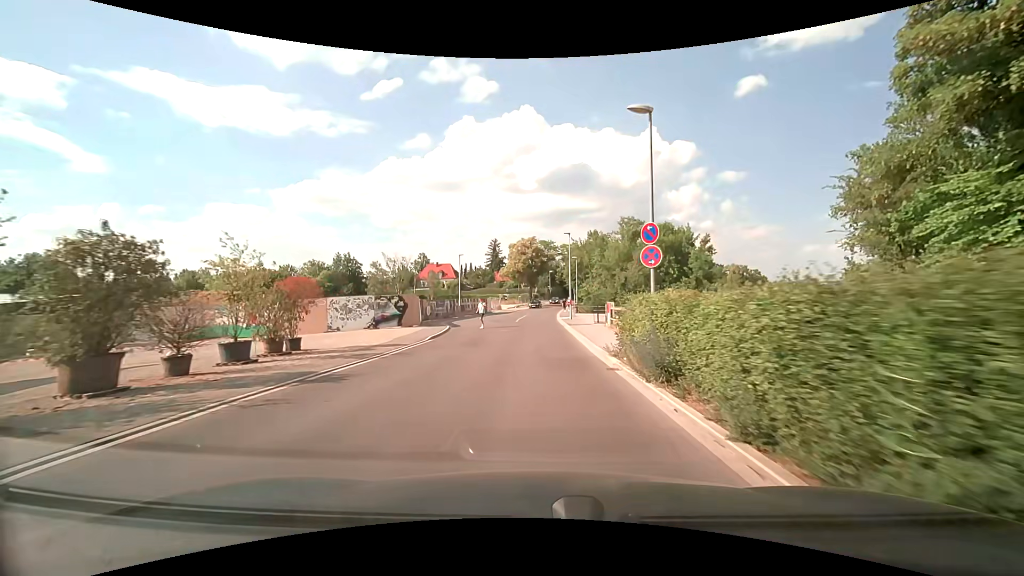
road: residential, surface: asphalt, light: Day
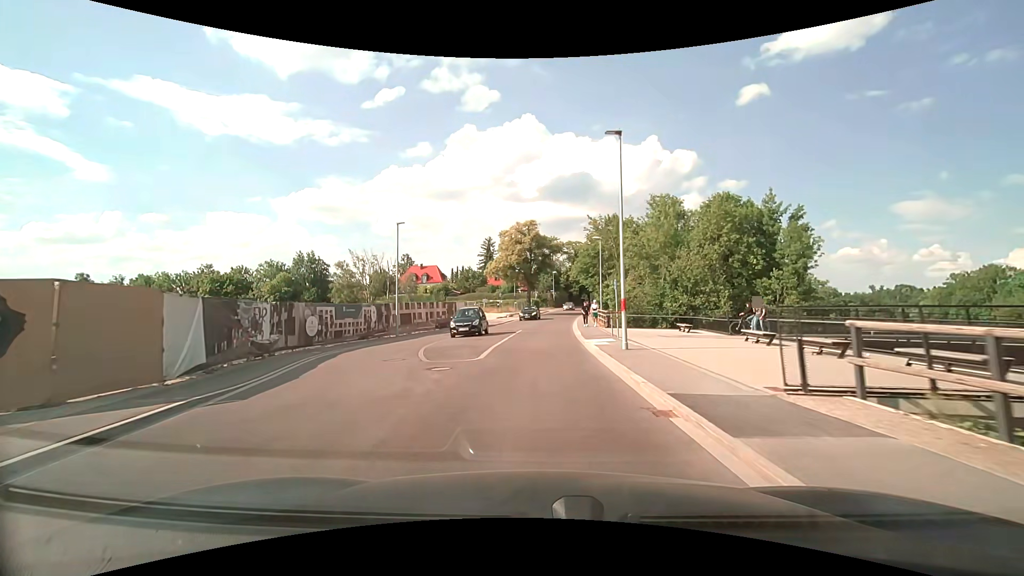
(+0.1, +25.4) m; +1°
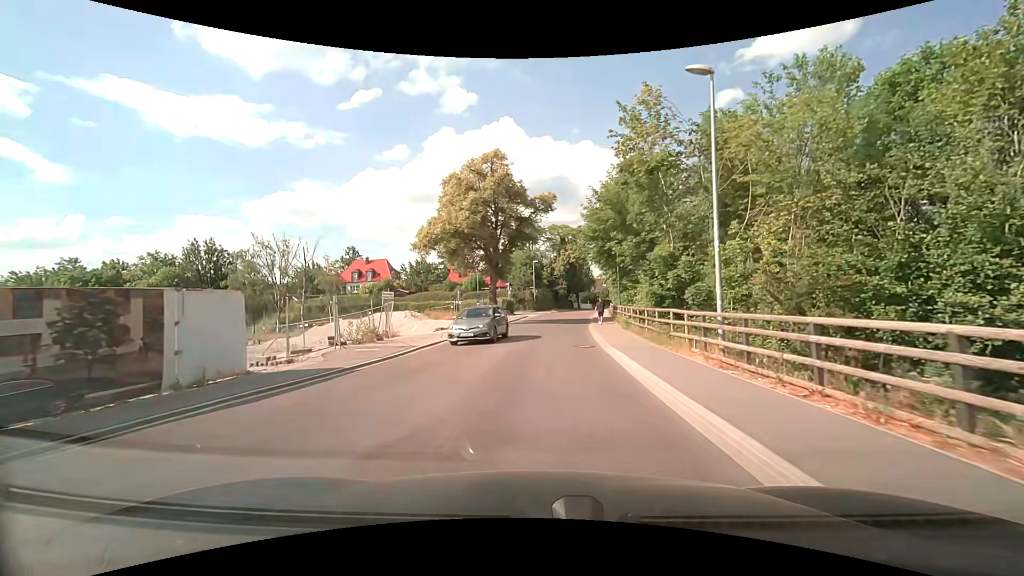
(+0.2, +30.6) m; +2°
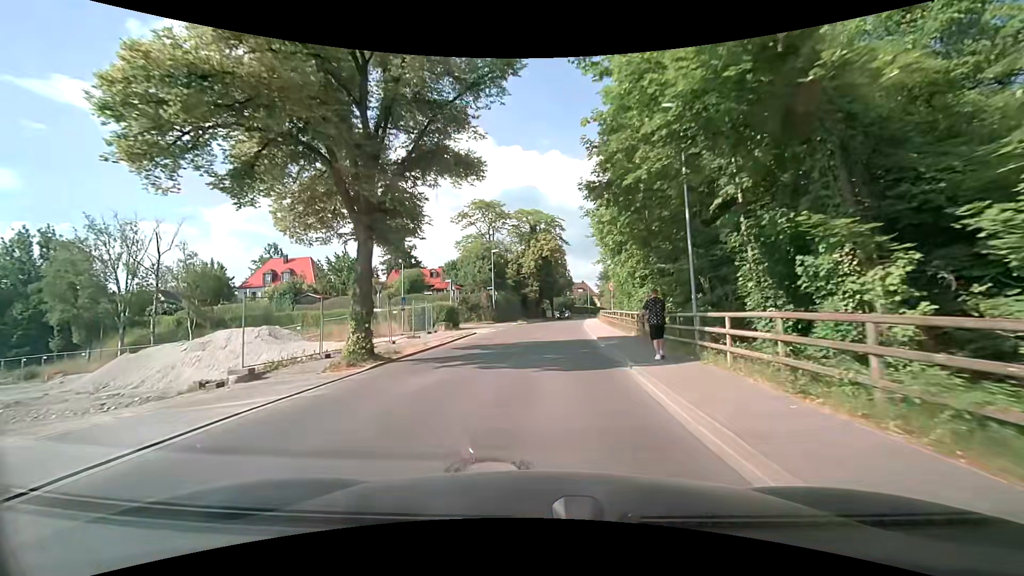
(+0.8, +24.0) m; +3°
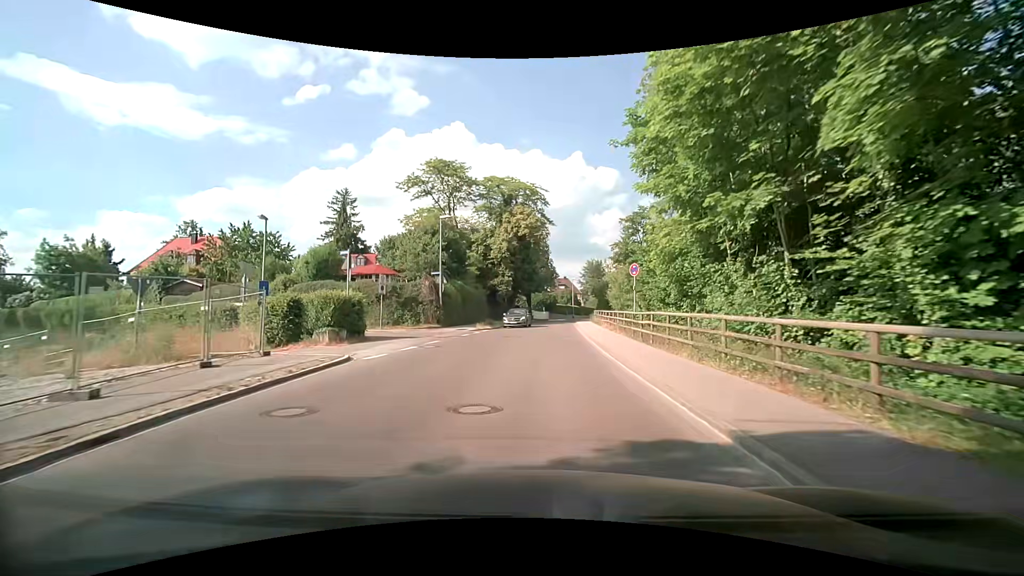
(+0.5, +18.7) m; +2°
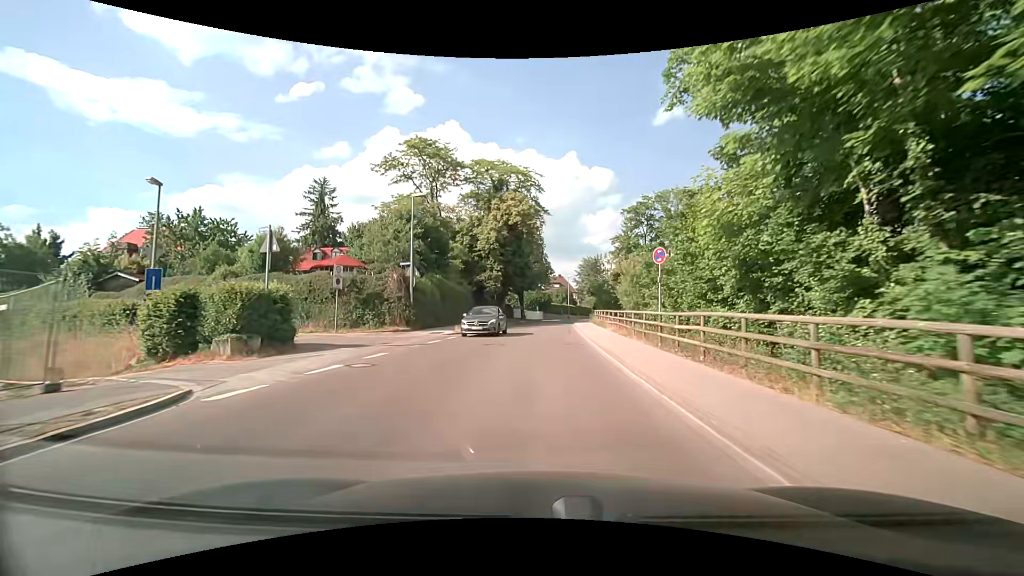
(+0.1, +6.4) m; +2°
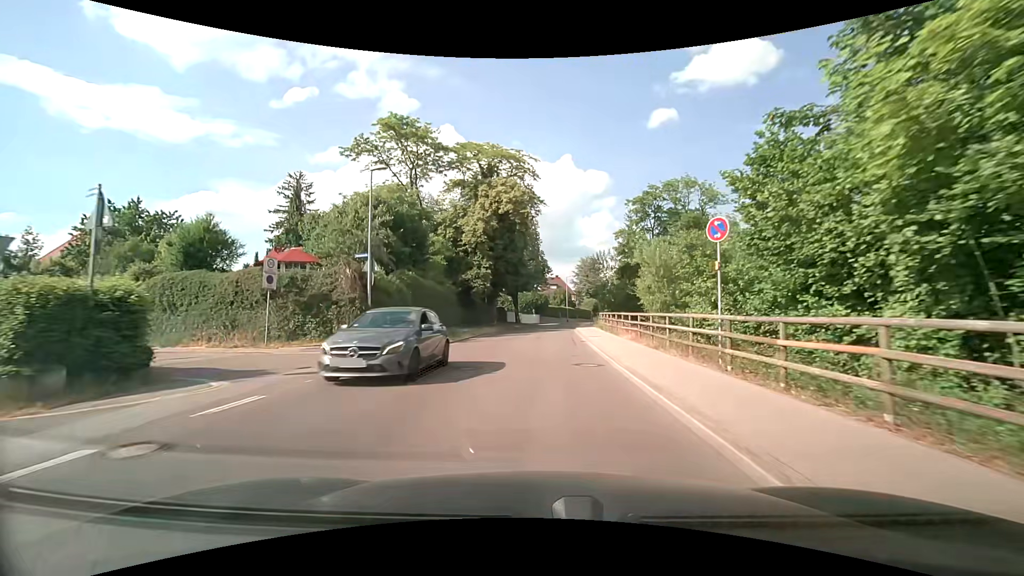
(+0.1, +6.5) m; +1°
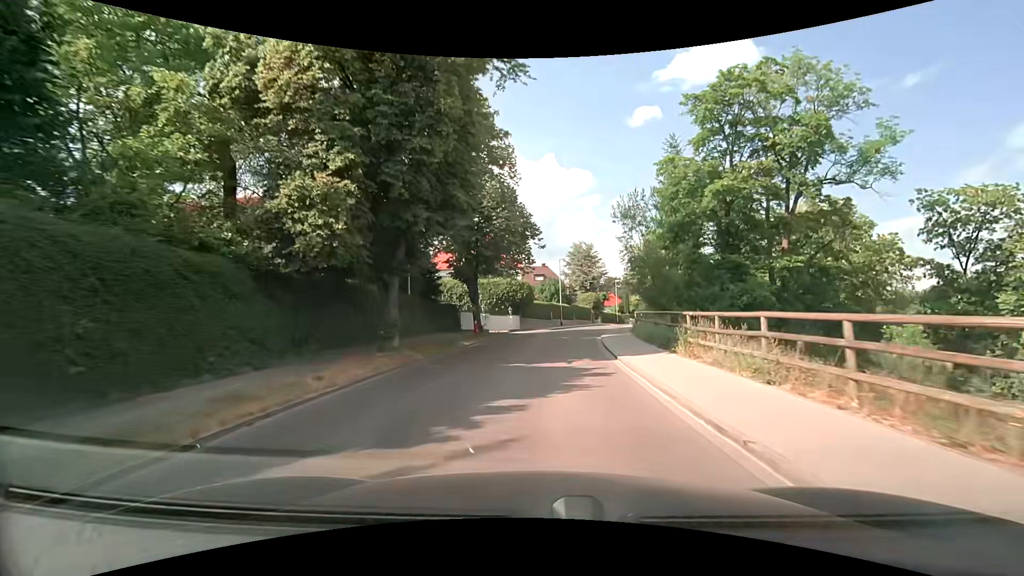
(+0.4, +26.6) m; +1°
(0, +10) (+1, +20) (+2, +30) (+4, +40) (+6, +49) (+10, +59) (+13, +68) (+17, +78) (+20, +87) (+24, +96) m
